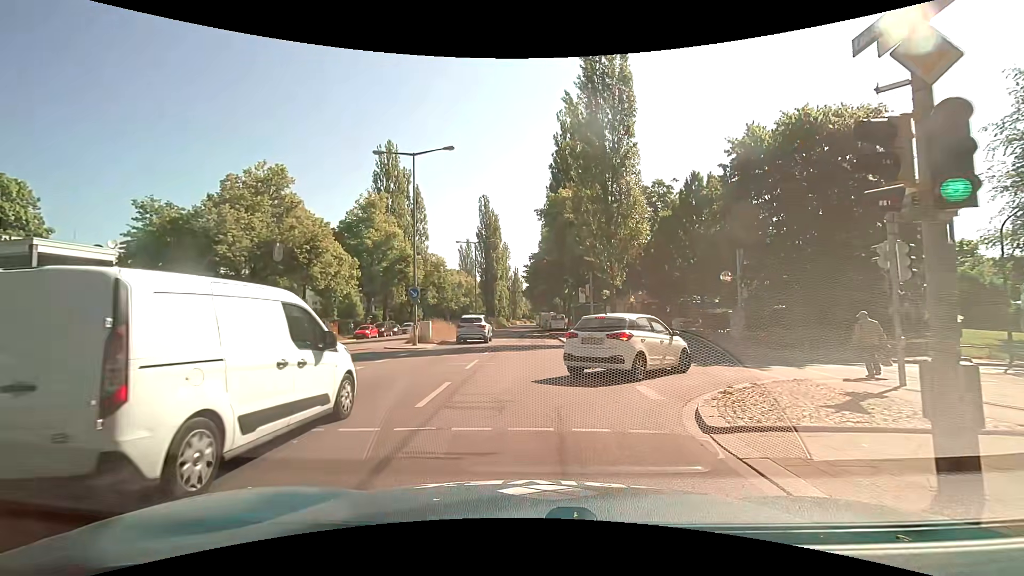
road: secondary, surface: asphalt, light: Day
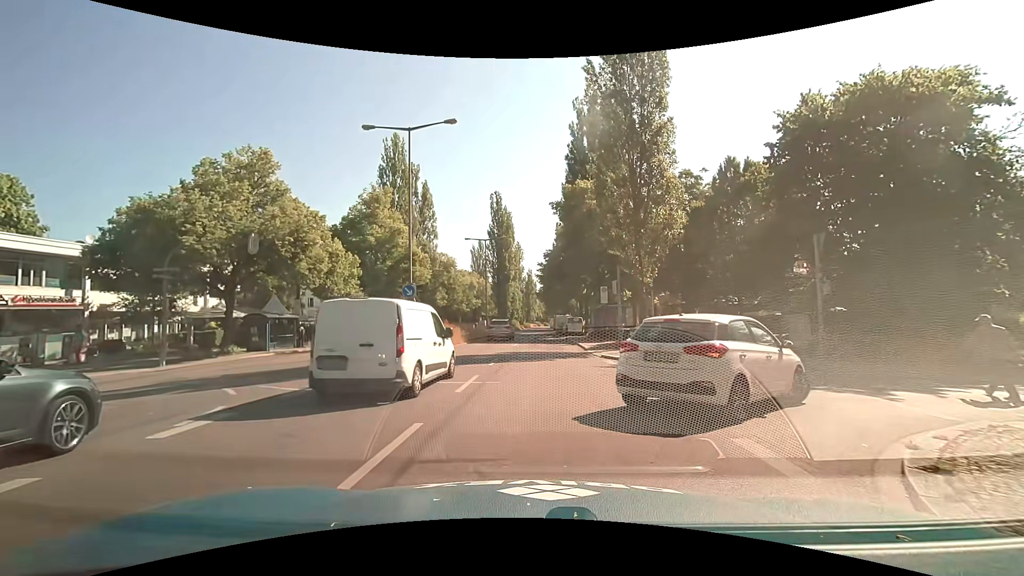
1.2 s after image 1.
(-0.1, +4.3) m; -1°
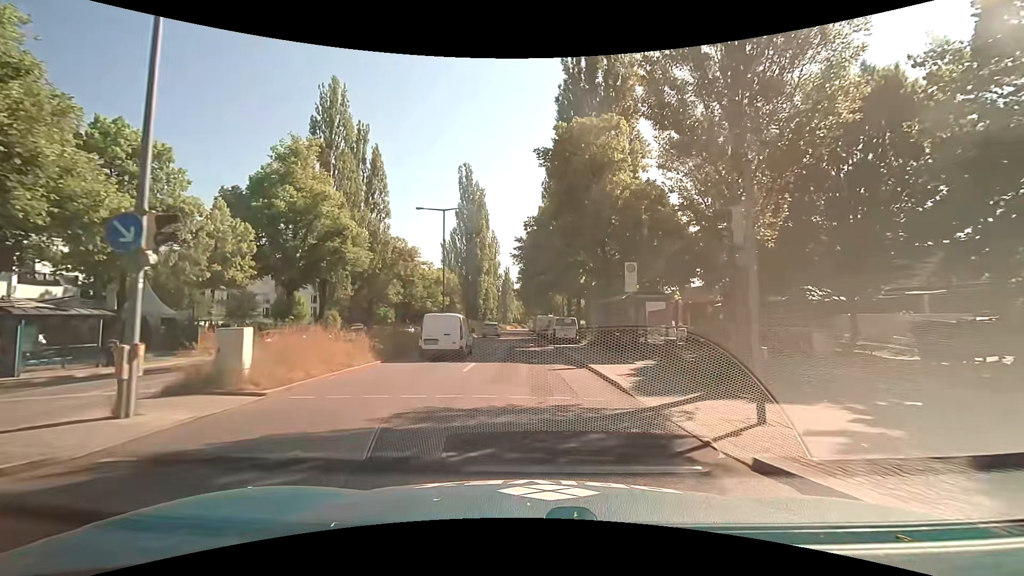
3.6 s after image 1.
(0.0, +15.5) m; +2°
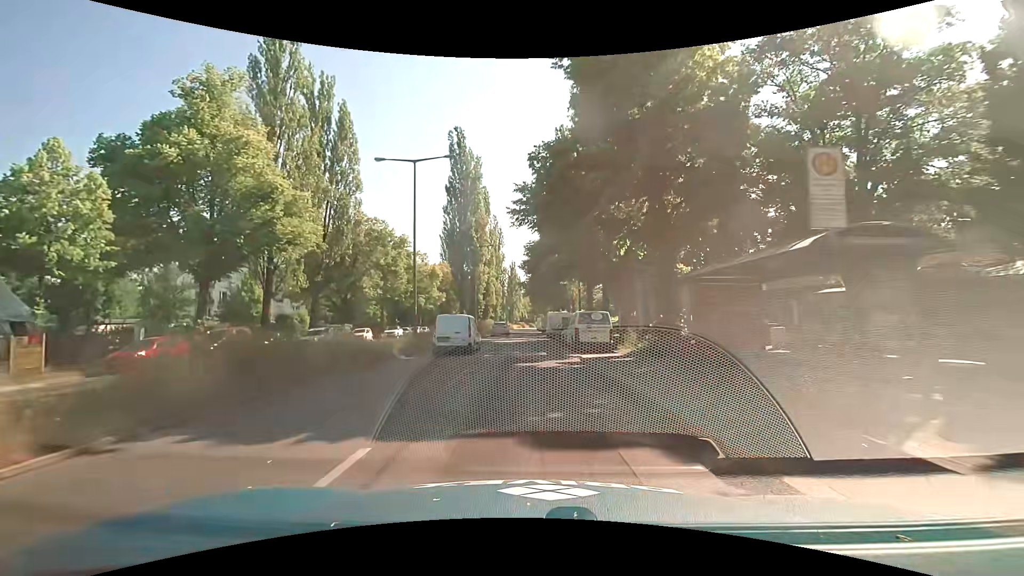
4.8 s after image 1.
(-0.1, +12.6) m; -1°
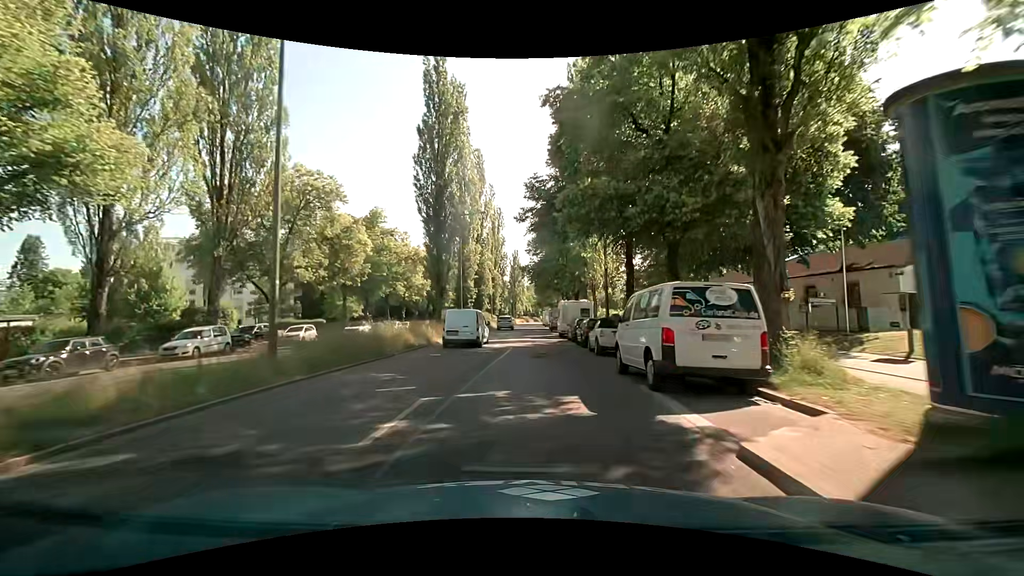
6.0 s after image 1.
(0.0, +15.4) m; -1°
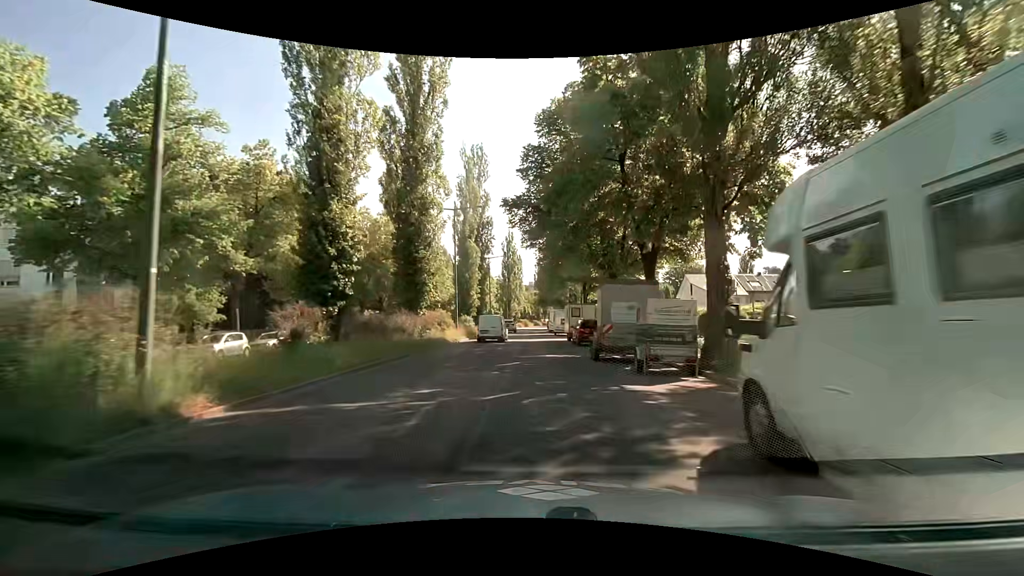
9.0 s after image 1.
(+0.5, +35.4) m; +1°
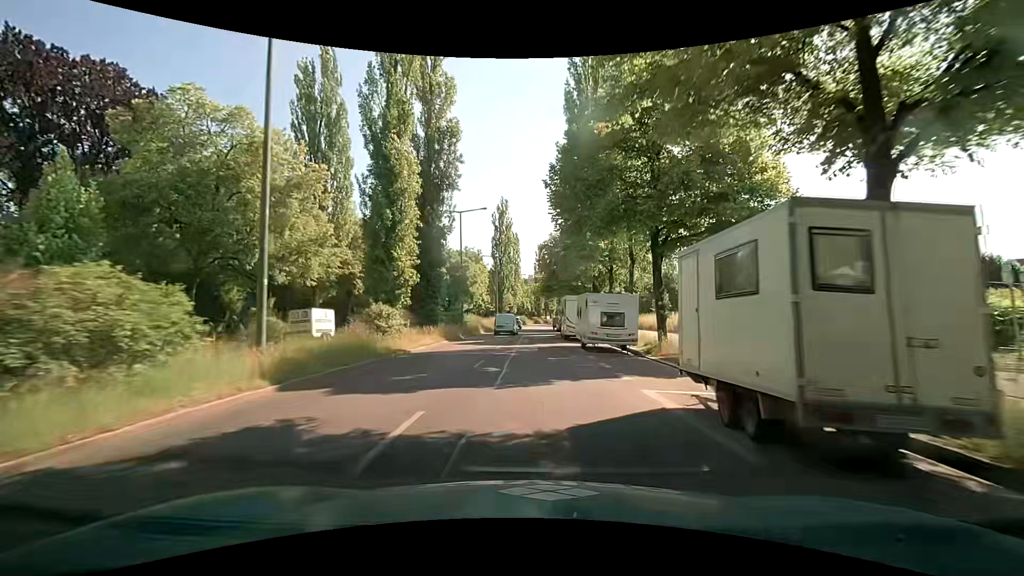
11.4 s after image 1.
(-0.3, +28.8) m; -1°
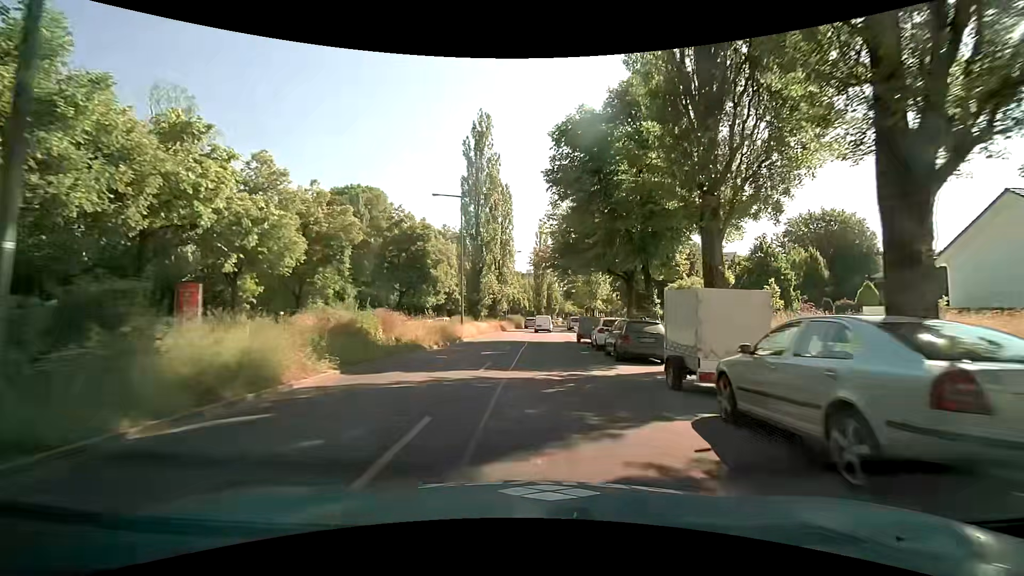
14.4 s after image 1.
(+0.3, +36.6) m; +2°
(0, +10) (0, +20) (-1, +30) (-1, +40) (0, +50) (0, +60) (0, +70) (+1, +80) (+2, +90) (+3, +100) m
